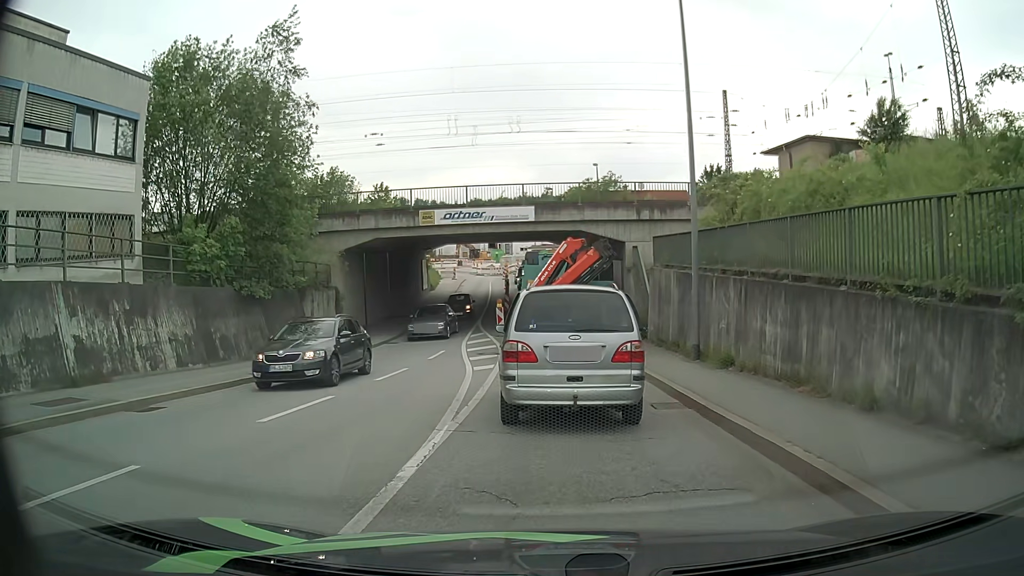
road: tertiary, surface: asphalt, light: Day
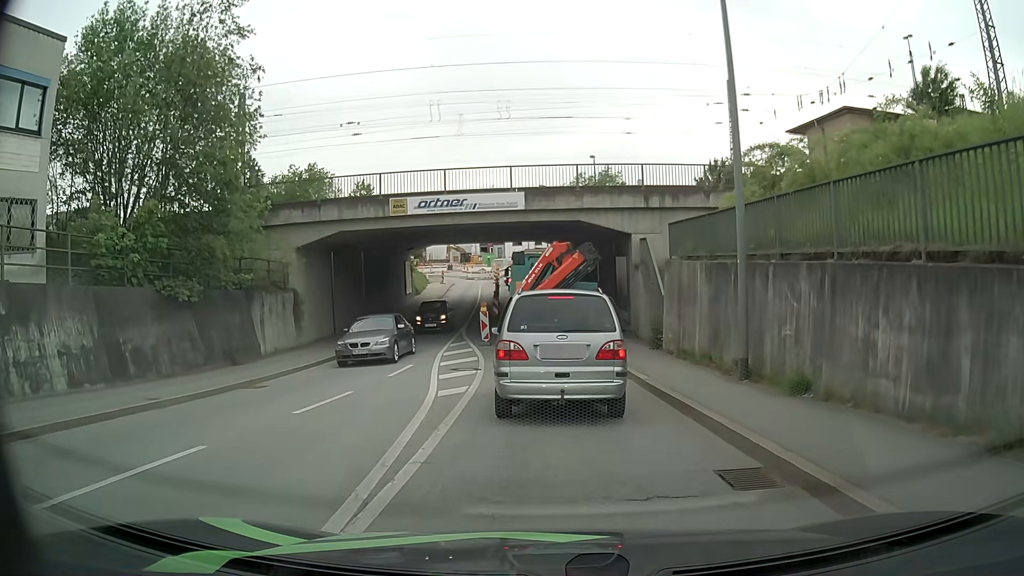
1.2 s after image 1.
(0.0, +4.6) m; +1°
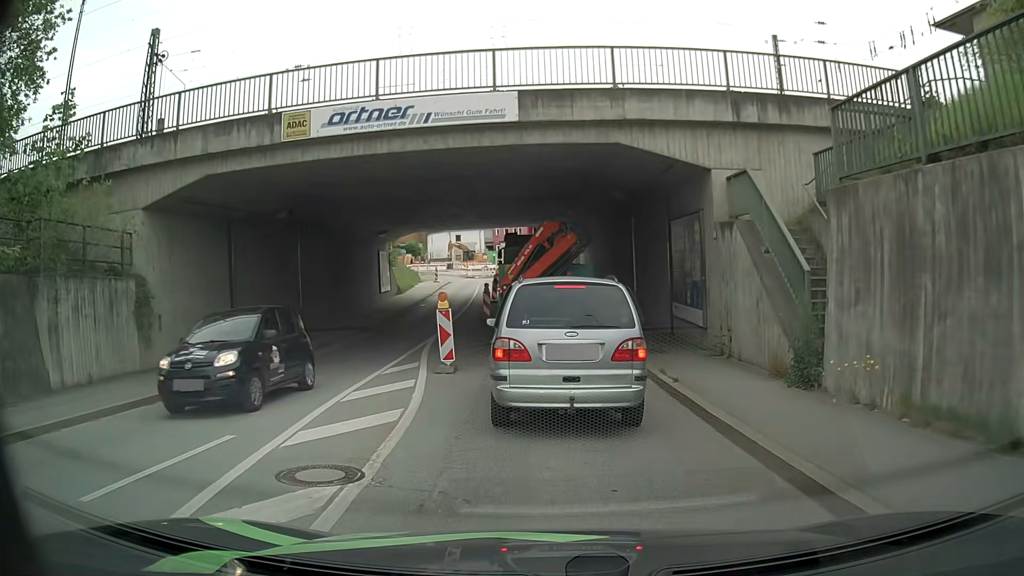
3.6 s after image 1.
(-0.2, +11.8) m; -1°
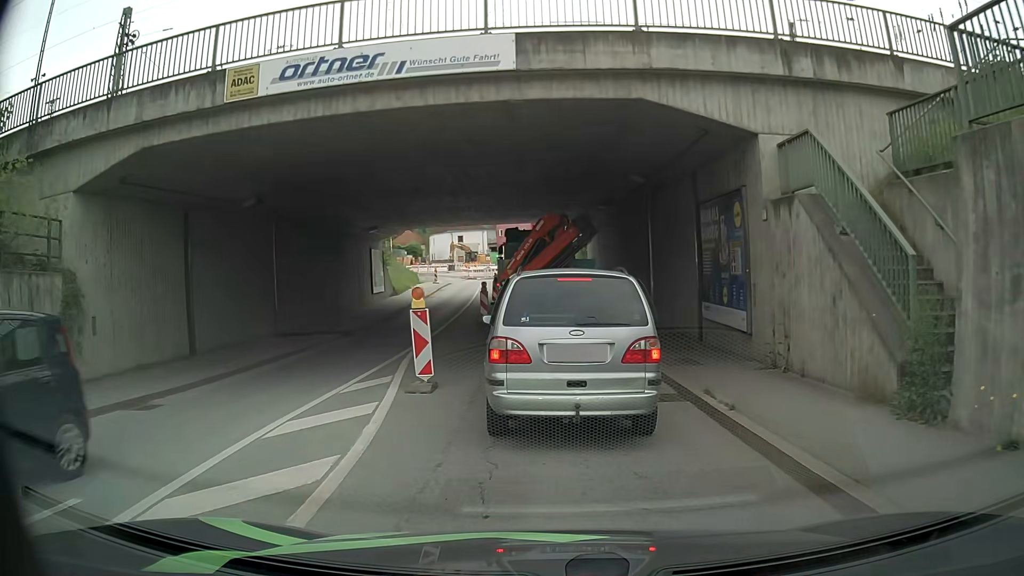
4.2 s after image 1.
(0.0, +3.1) m; -1°
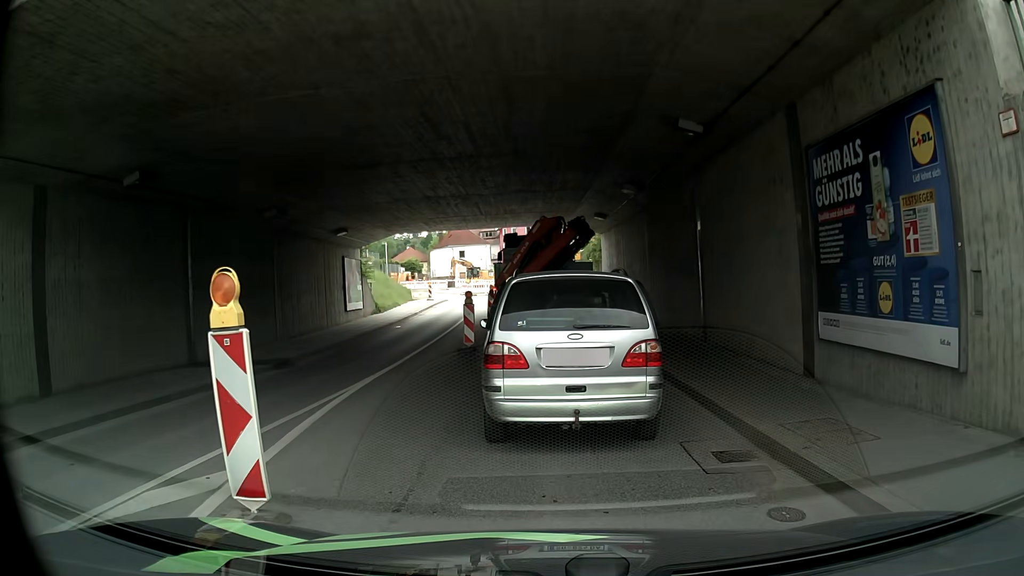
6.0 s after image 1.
(0.0, +6.5) m; -1°
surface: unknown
